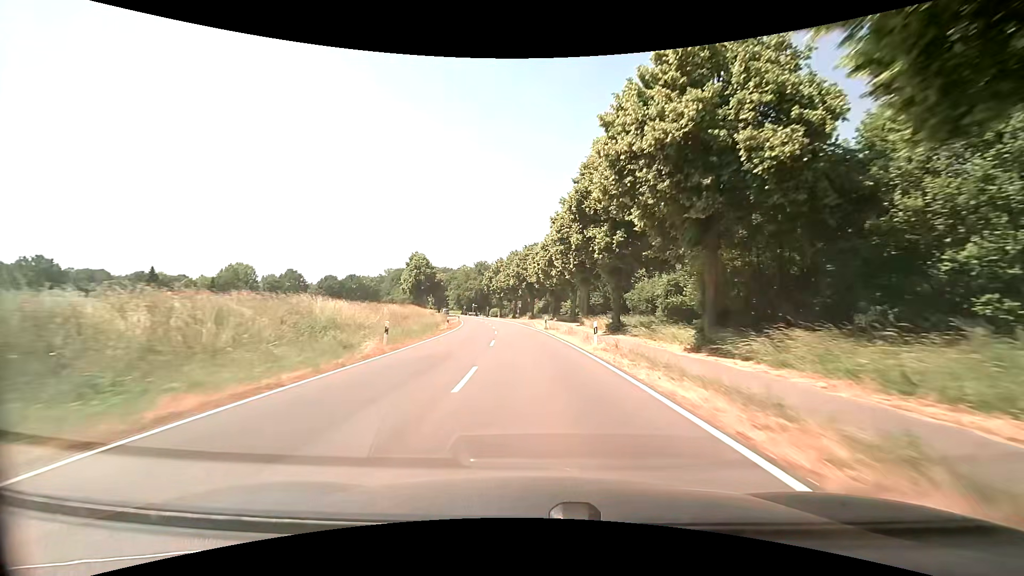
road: secondary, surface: asphalt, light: Day
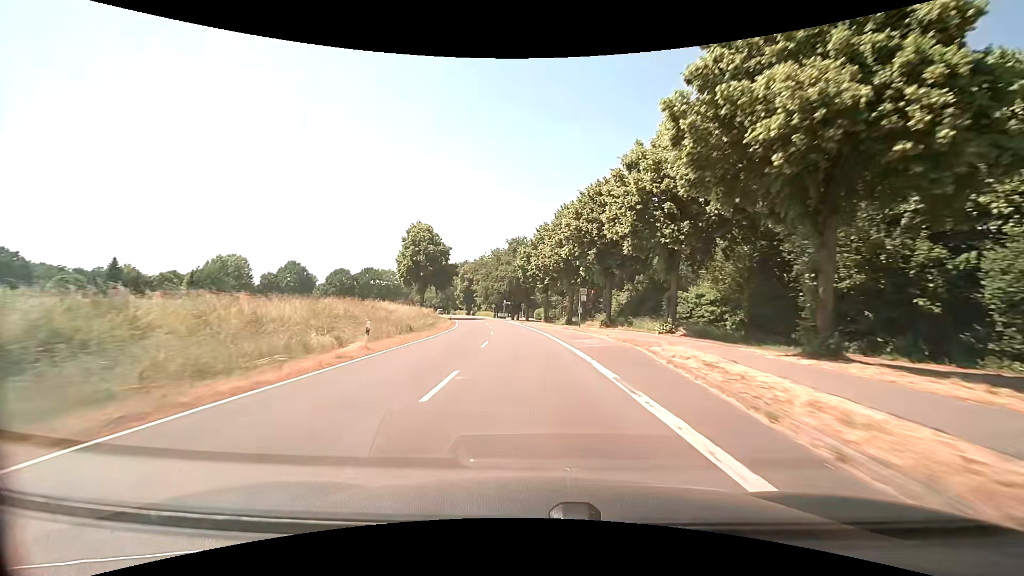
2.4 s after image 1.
(-2.6, +49.0) m; -6°
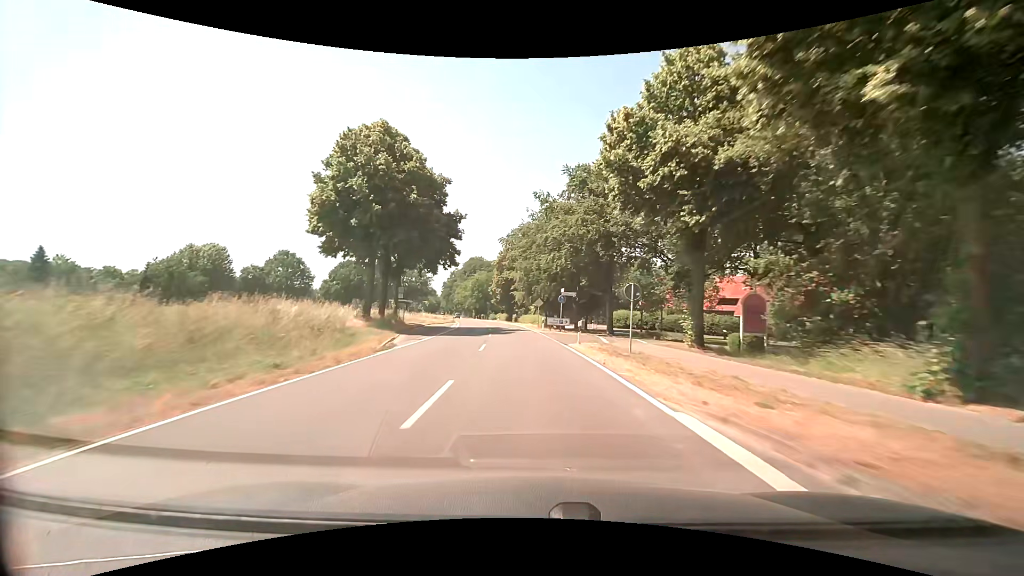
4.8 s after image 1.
(-2.6, +49.9) m; -6°
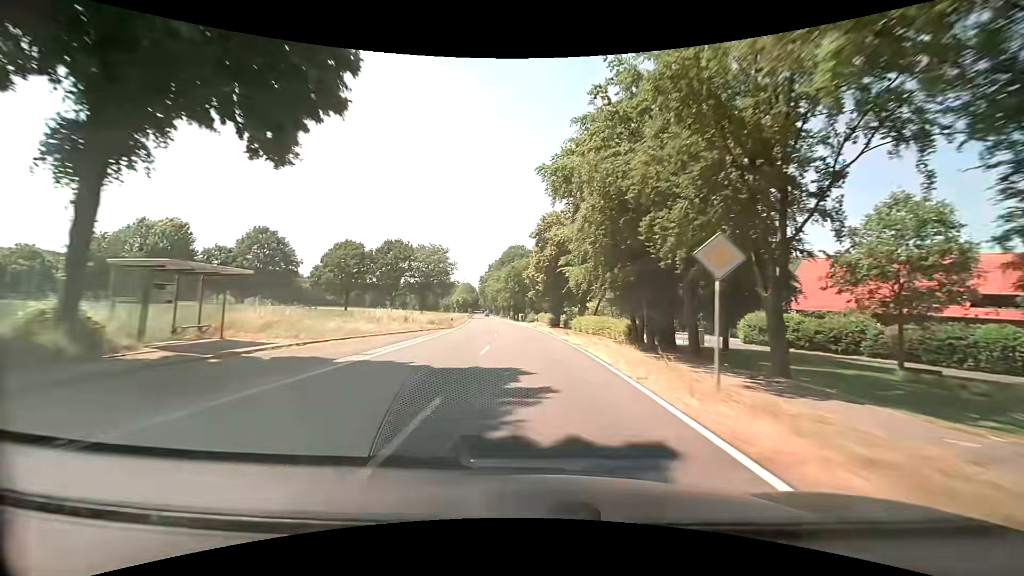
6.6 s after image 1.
(-1.7, +38.1) m; -5°
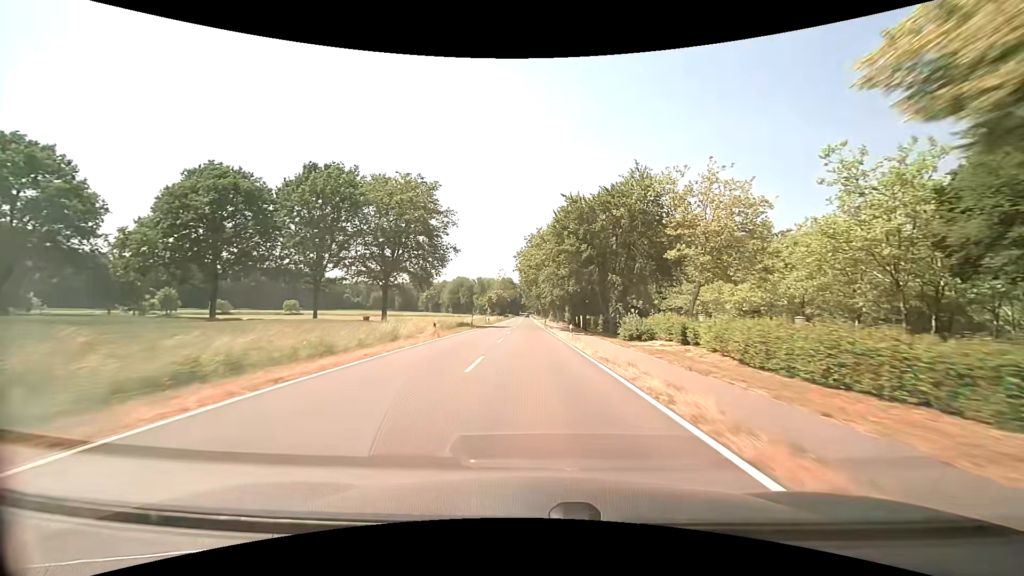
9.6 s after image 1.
(-4.0, +64.8) m; -6°
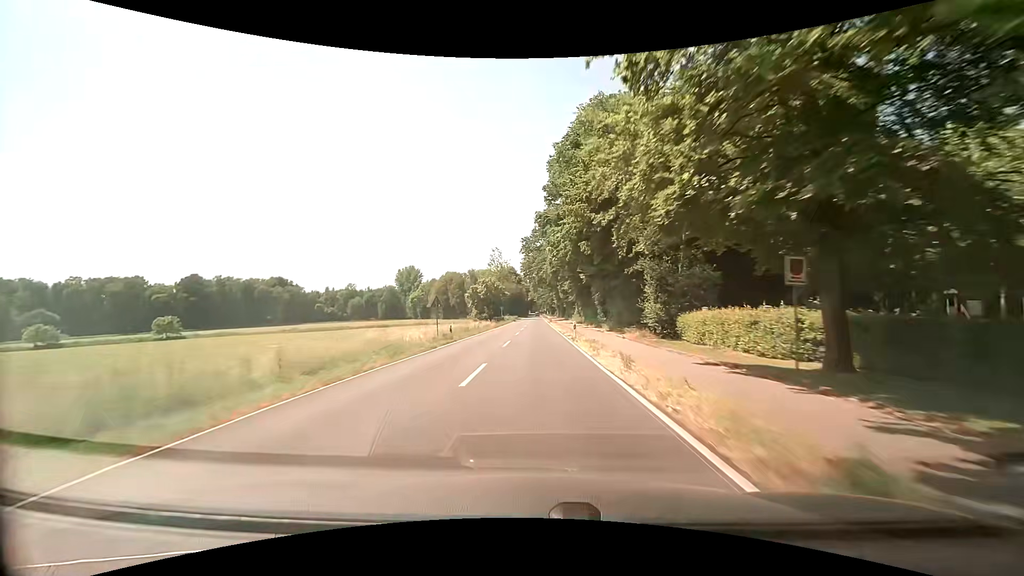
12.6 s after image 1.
(-0.8, +66.6) m; -1°
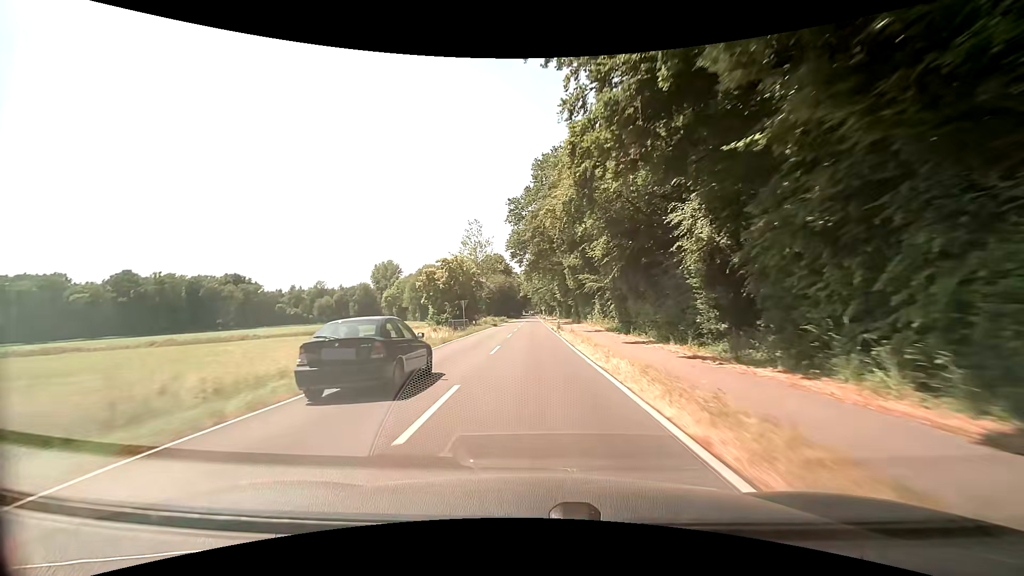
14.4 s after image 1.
(-0.2, +40.1) m; 0°
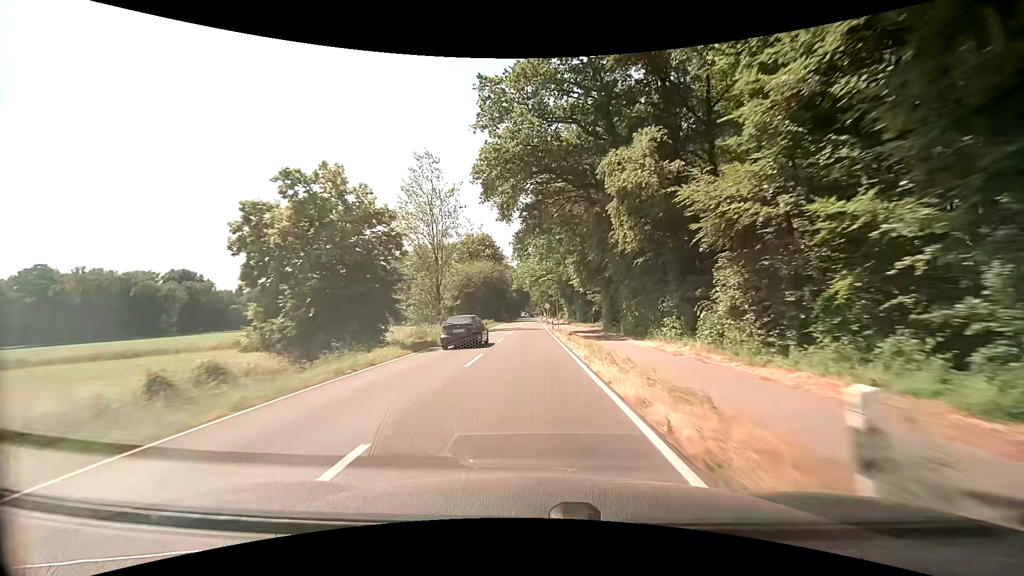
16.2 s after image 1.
(0.0, +40.4) m; 0°
(0, +10) (0, +20) (0, +30) (0, +40) (0, +50) (-1, +60) (-1, +70) (-1, +80) (-1, +90) (-1, +100) m
